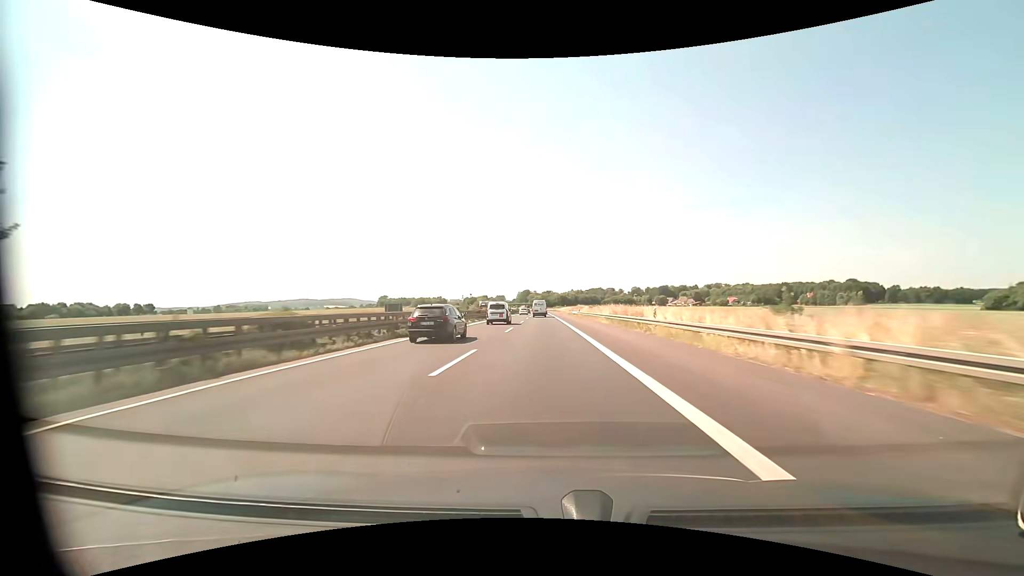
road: motorway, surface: asphalt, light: Day
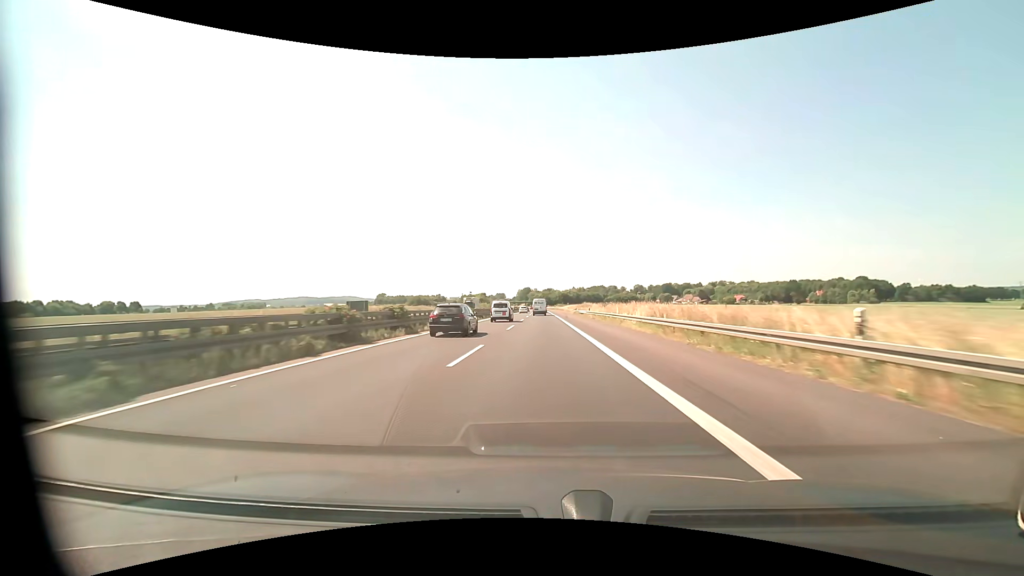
(0.0, +16.5) m; 0°
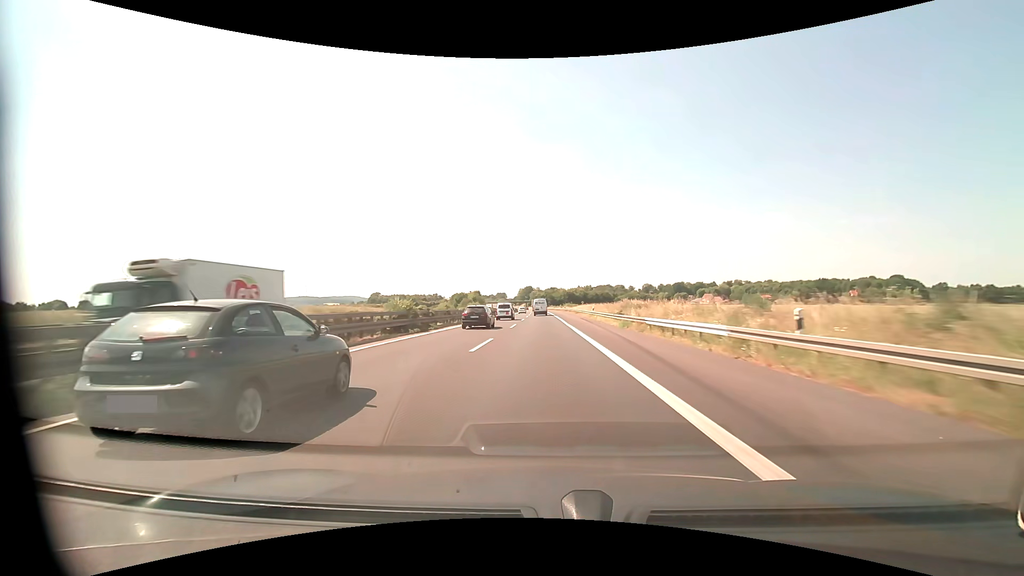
(-0.2, +50.2) m; 0°
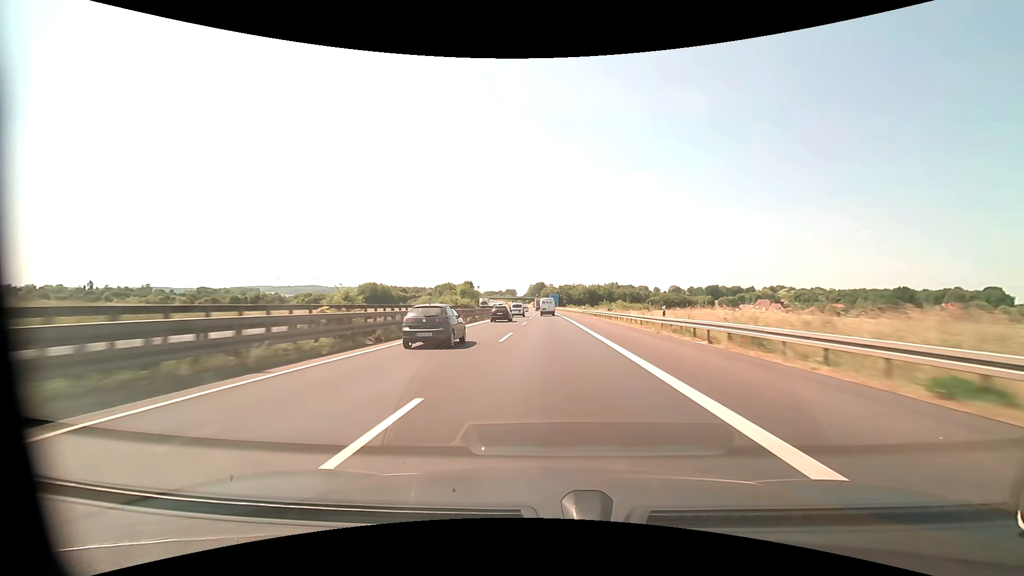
(-1.0, +85.9) m; -2°
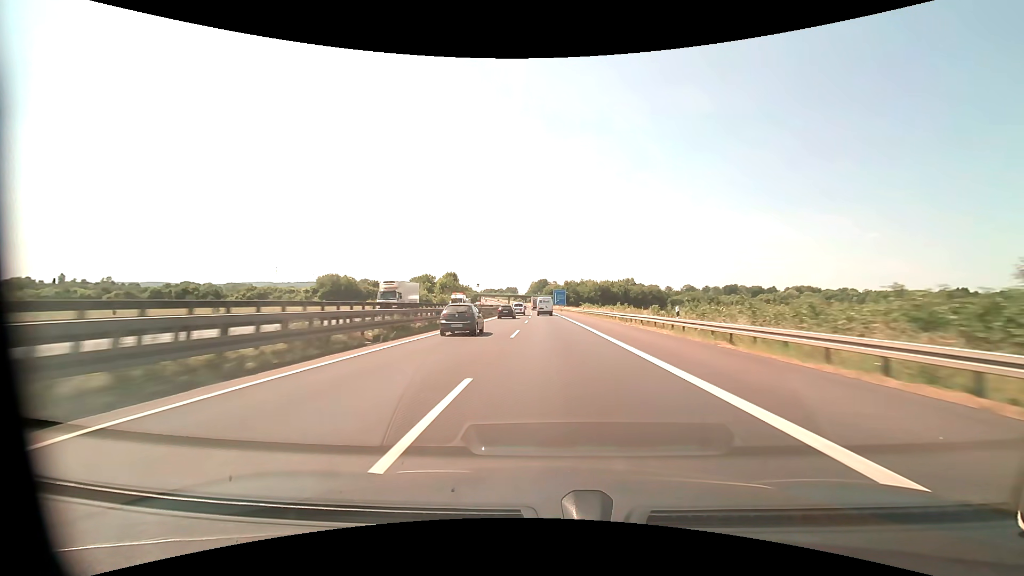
(-0.2, +52.0) m; 0°
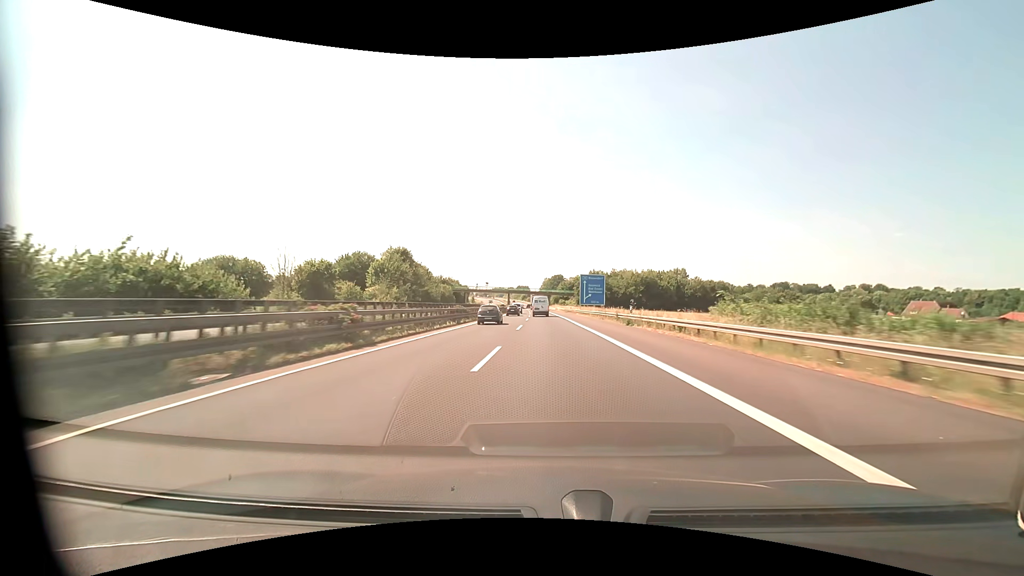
(-0.6, +82.4) m; -1°
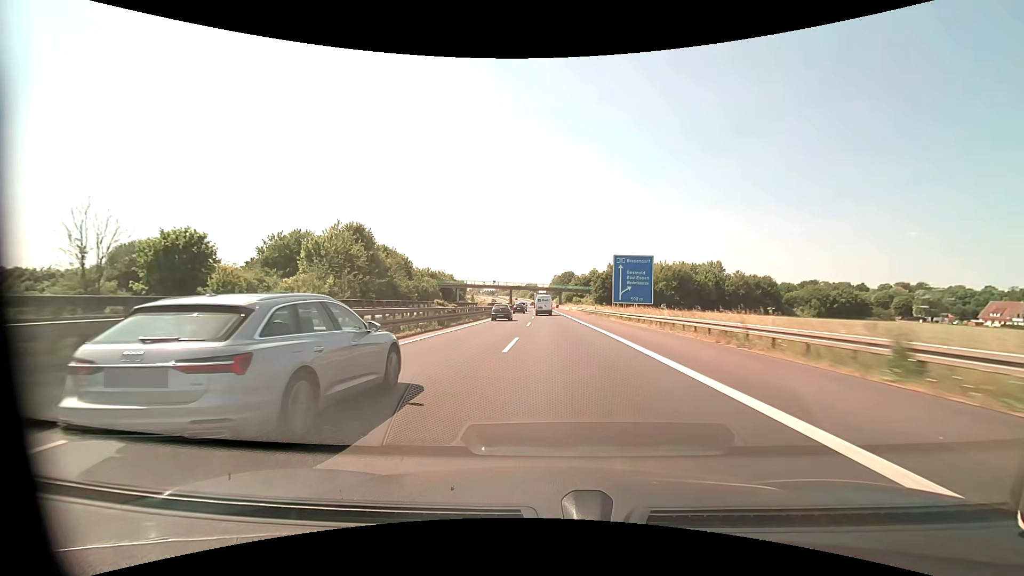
(-0.3, +32.0) m; -1°
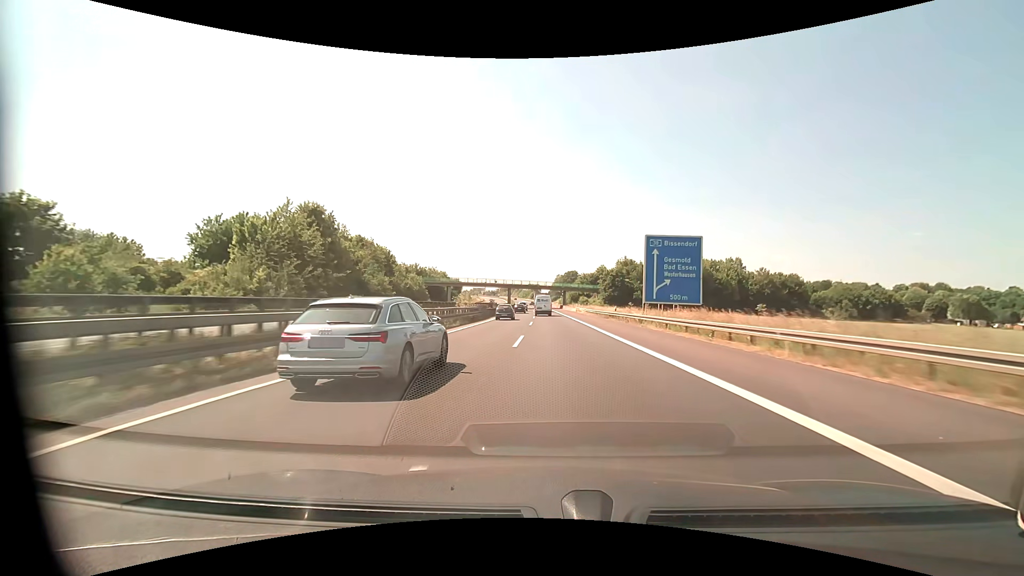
(-0.1, +15.9) m; 0°
(0, +10) (0, +20) (0, +30) (0, +40) (0, +50) (0, +60) (0, +70) (0, +80) (0, +90) (-1, +100) m
